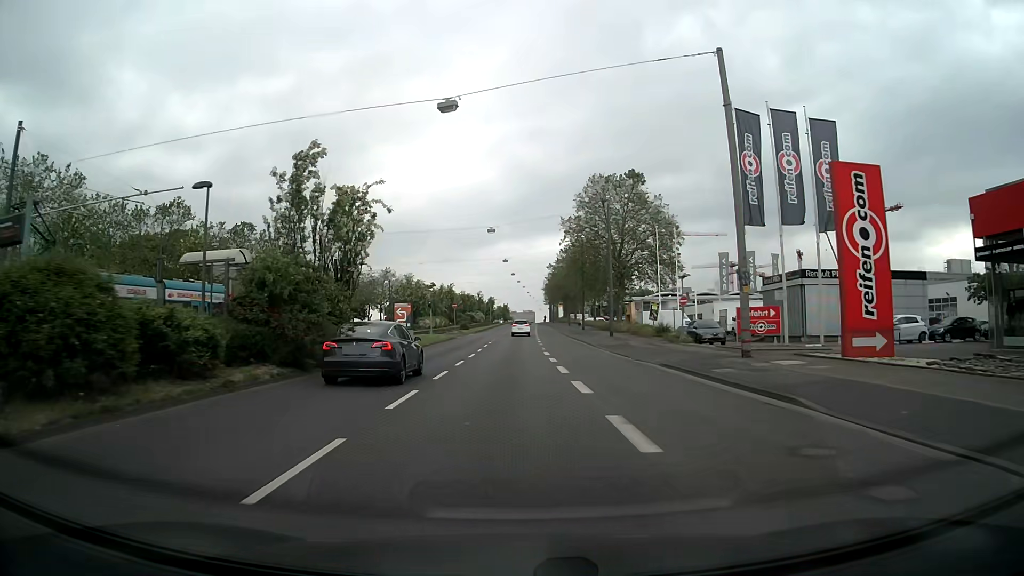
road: primary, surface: asphalt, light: Day
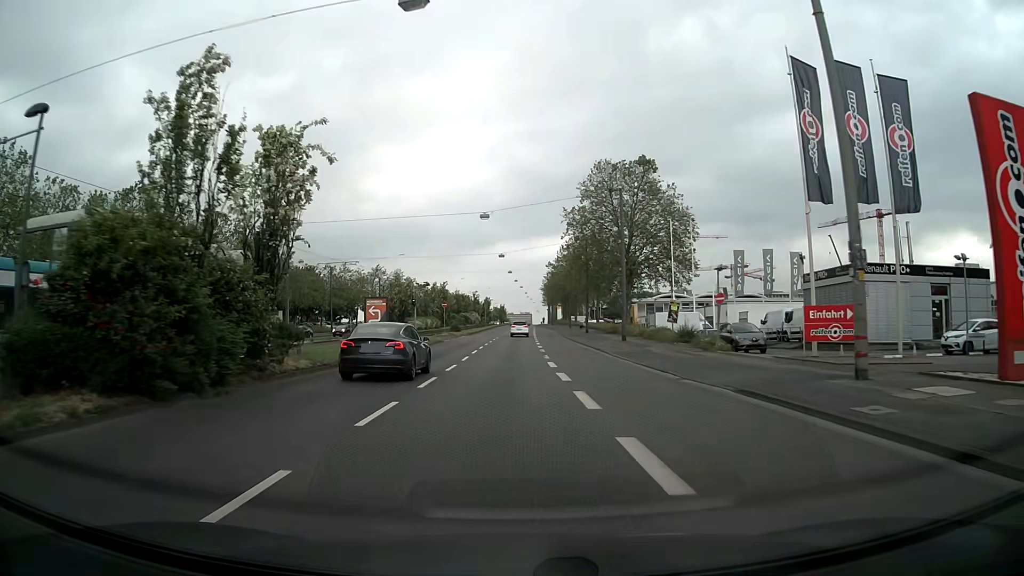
(0.0, +7.9) m; 0°
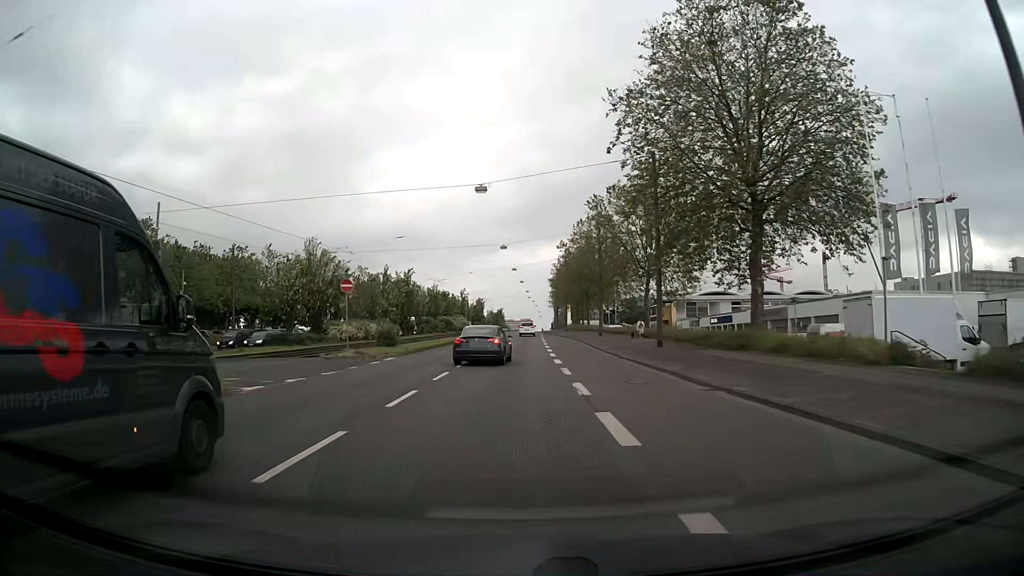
(+0.2, +39.4) m; 0°
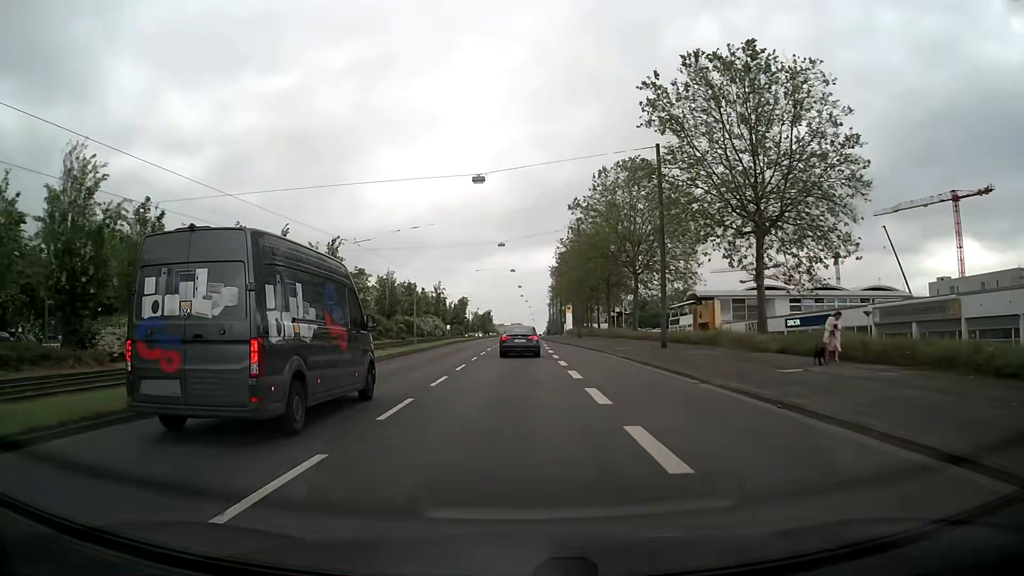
(+0.2, +31.6) m; +1°
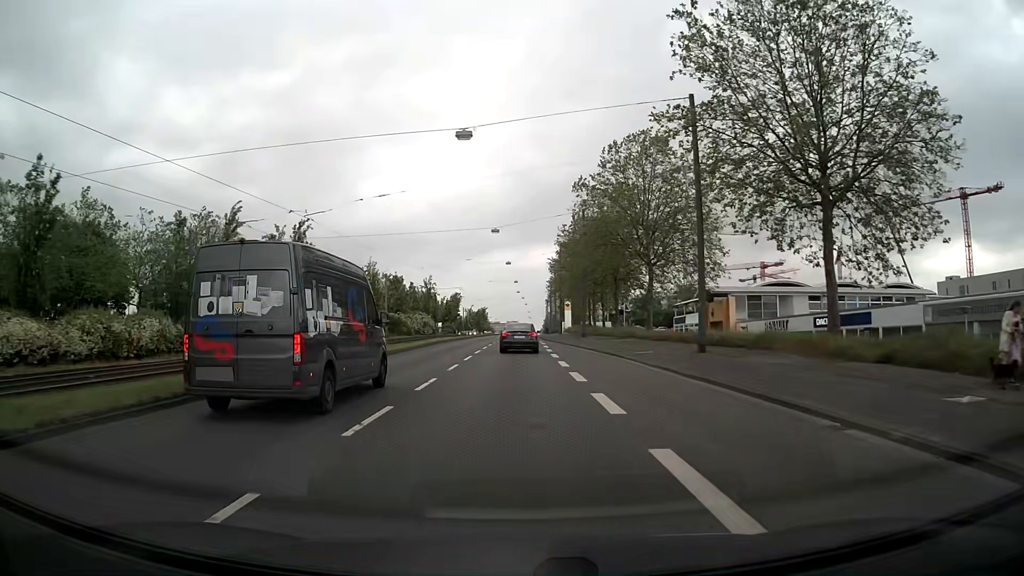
(+0.1, +7.9) m; +1°
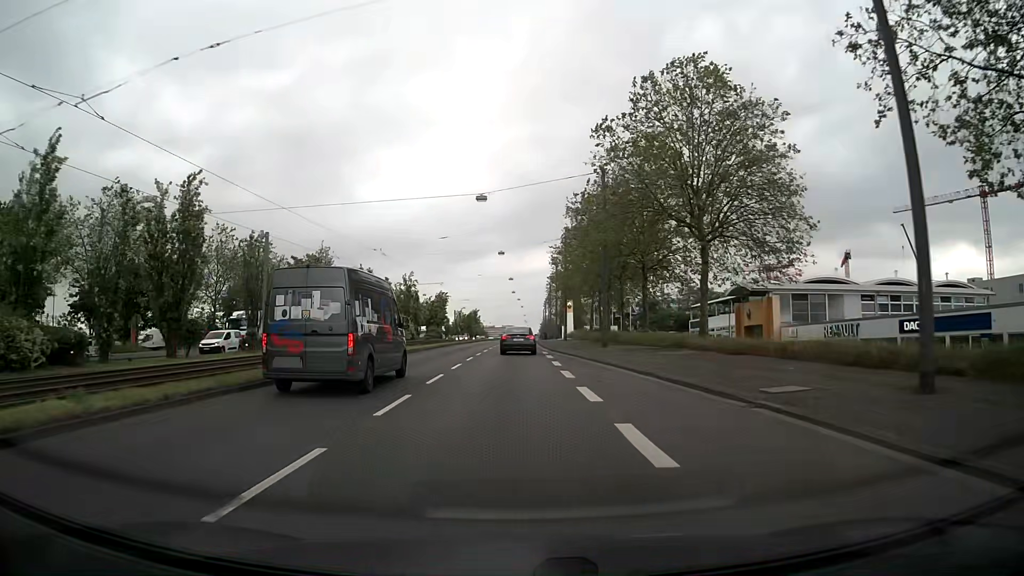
(0.0, +15.8) m; 0°
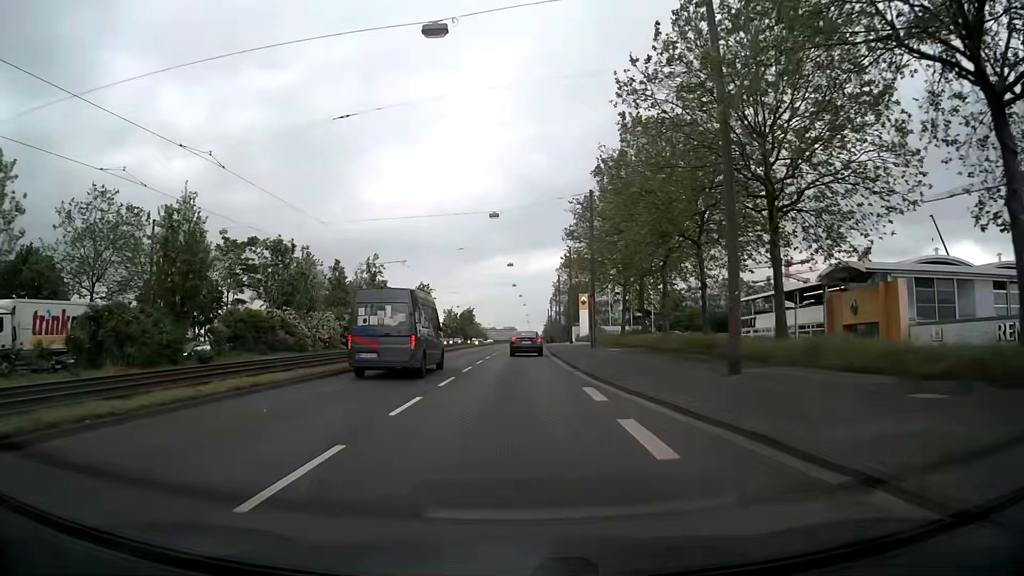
(0.0, +23.7) m; 0°
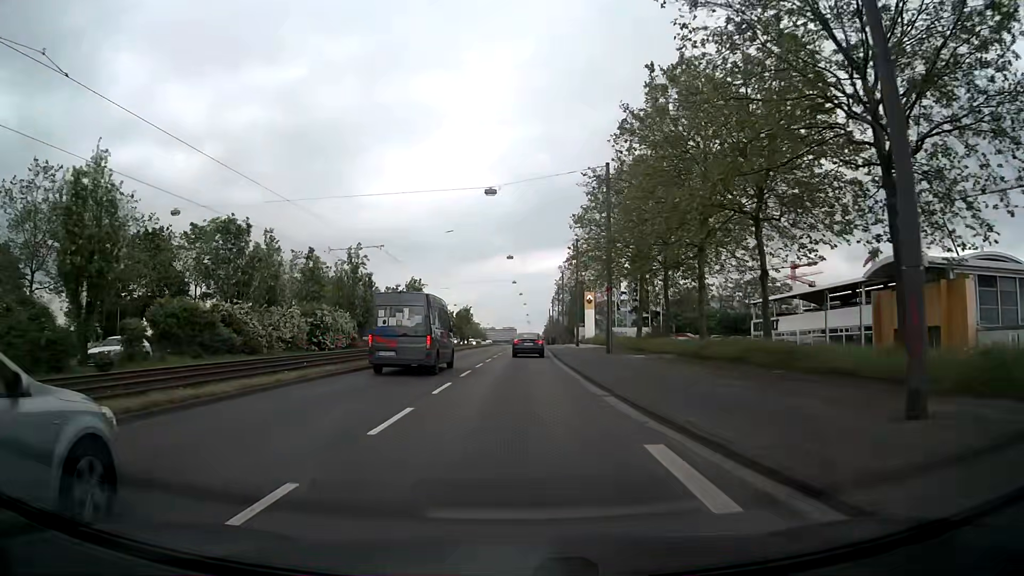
(0.0, +7.9) m; 0°
(0, +10) (0, +20) (0, +30) (+1, +40) (+1, +50) (+1, +60) (+1, +70) (+2, +80) (+2, +90) (+3, +100) m
